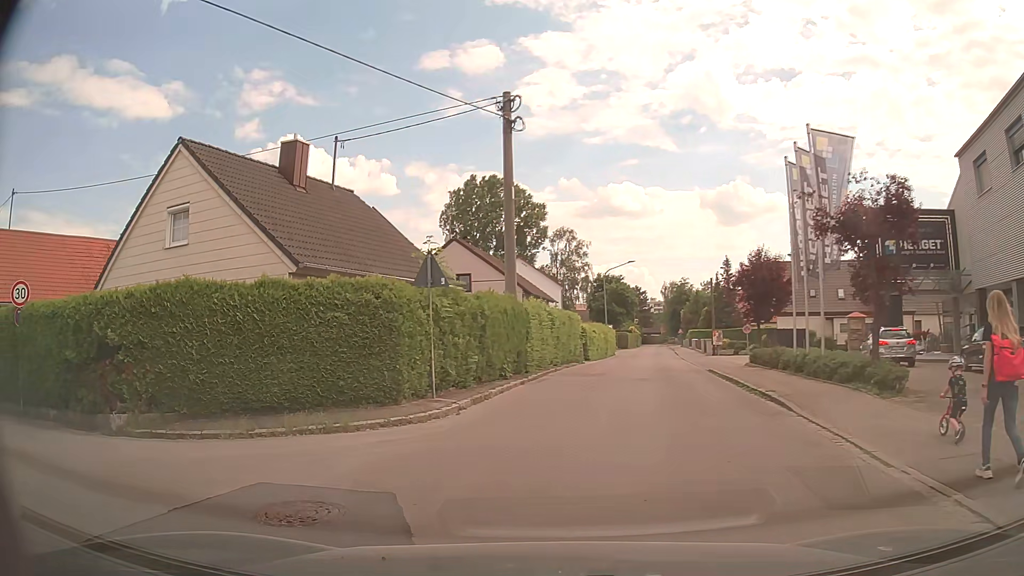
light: Day
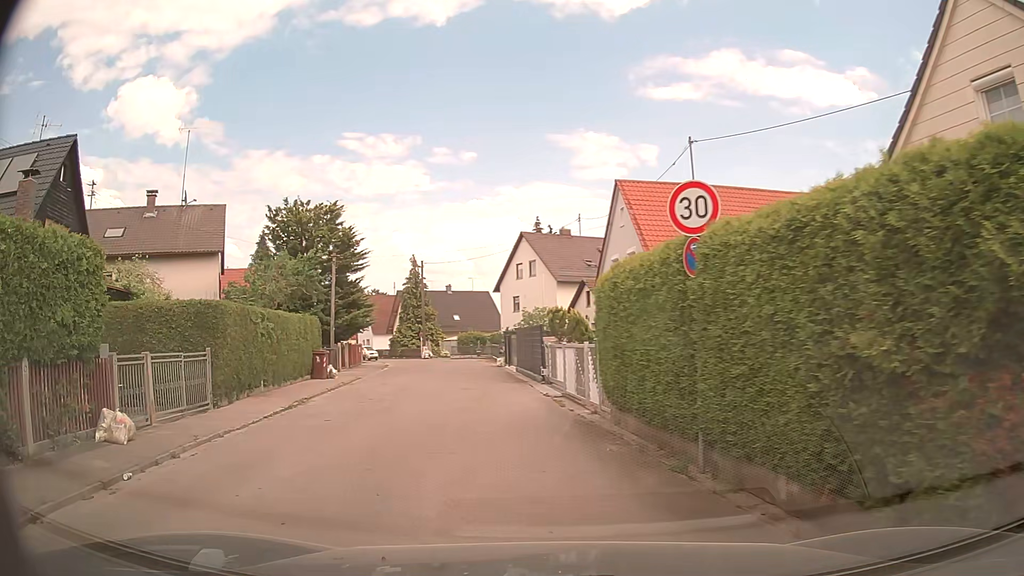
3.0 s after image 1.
(-4.9, +7.8) m; -62°
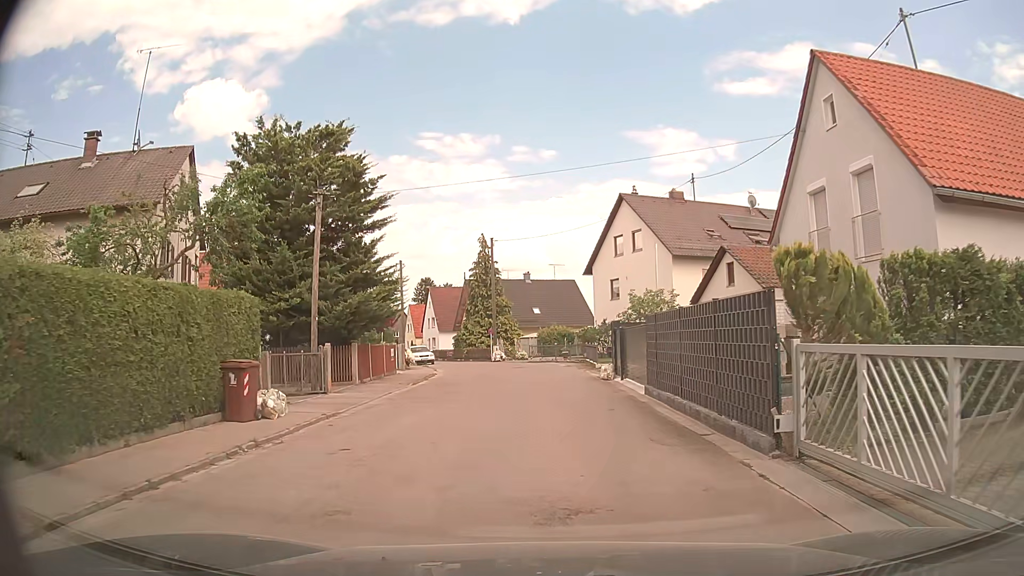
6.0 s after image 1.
(-1.6, +14.3) m; -7°
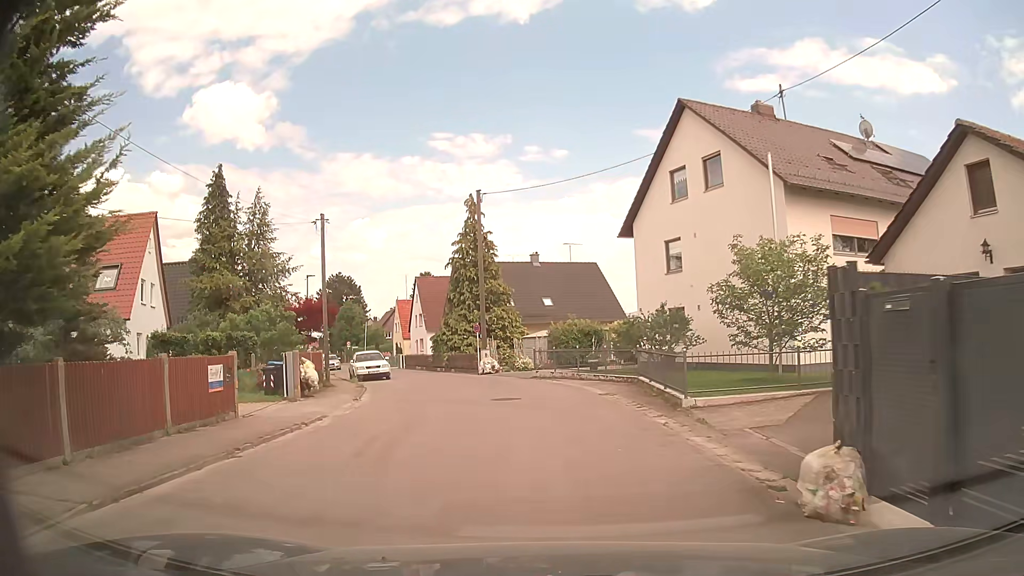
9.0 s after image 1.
(0.0, +17.5) m; -1°
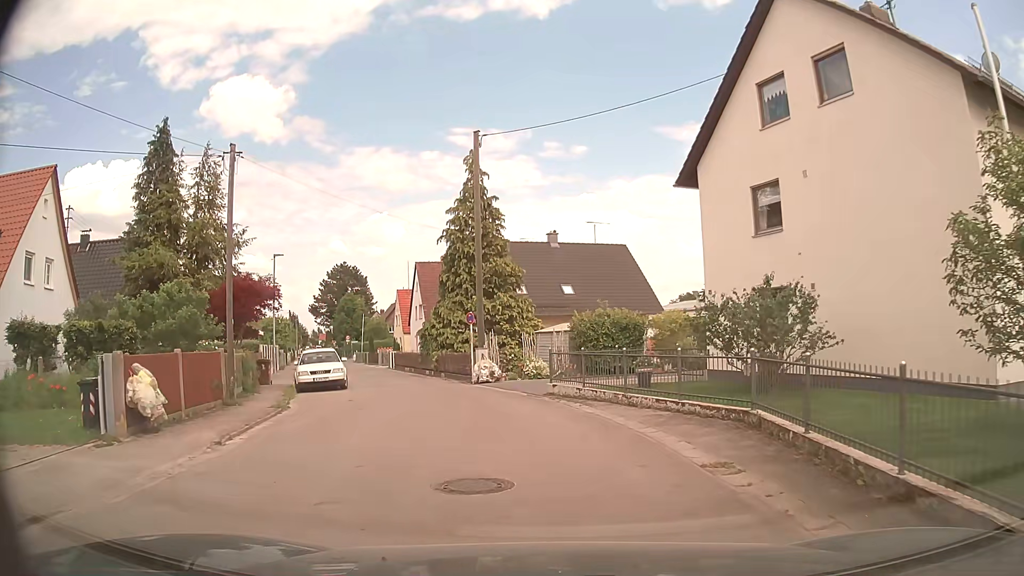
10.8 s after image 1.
(-0.2, +9.8) m; -3°
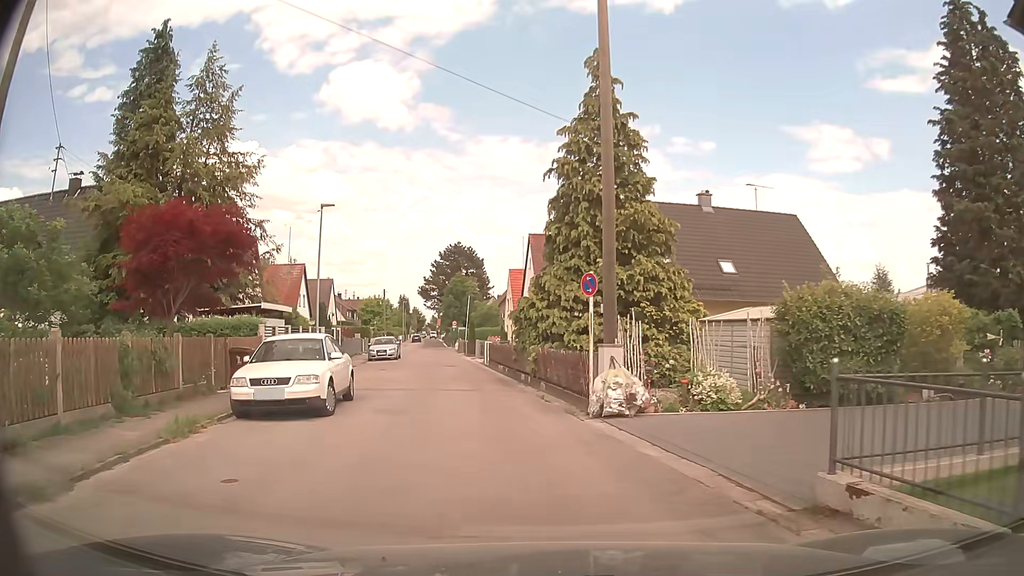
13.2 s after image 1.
(-0.6, +12.1) m; -9°
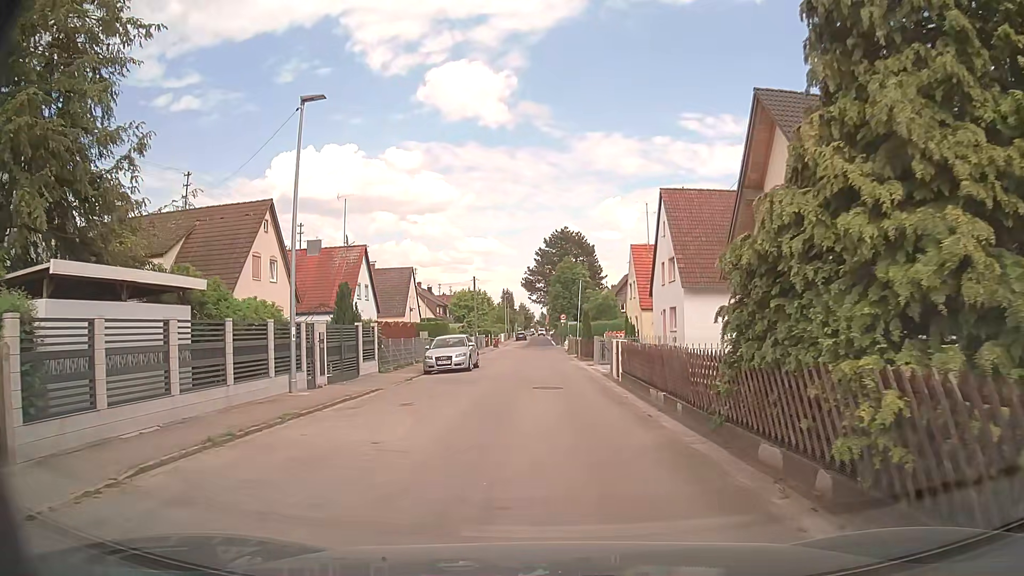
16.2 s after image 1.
(-1.7, +15.1) m; -9°
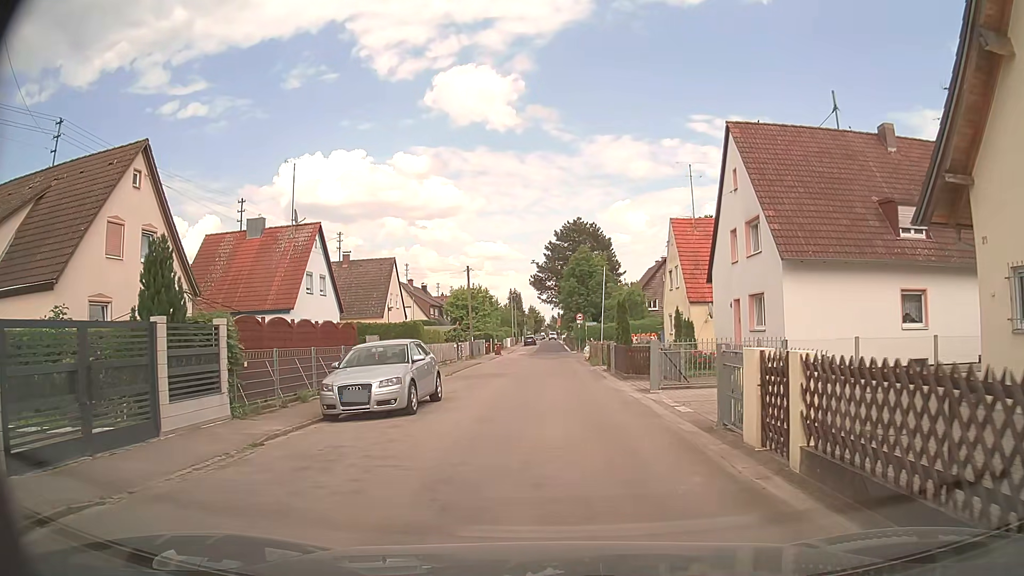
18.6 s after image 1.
(-0.3, +13.2) m; 0°
(0, +10) (0, +20) (-1, +30) (-1, +40) (-2, +50) (-2, +60) (-2, +70) (-2, +80) (-2, +90) (-2, +100) m
